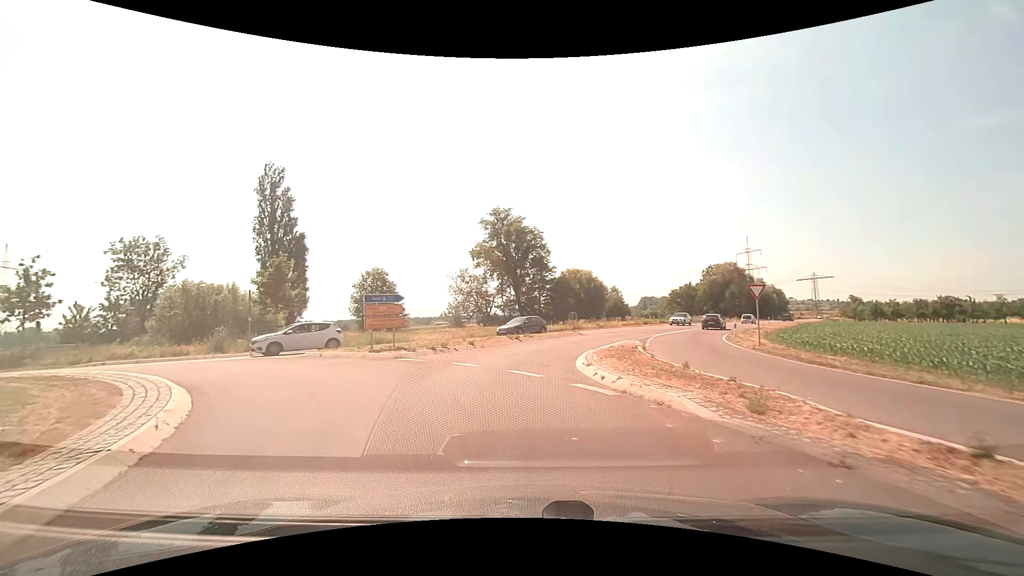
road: secondary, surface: asphalt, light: Day
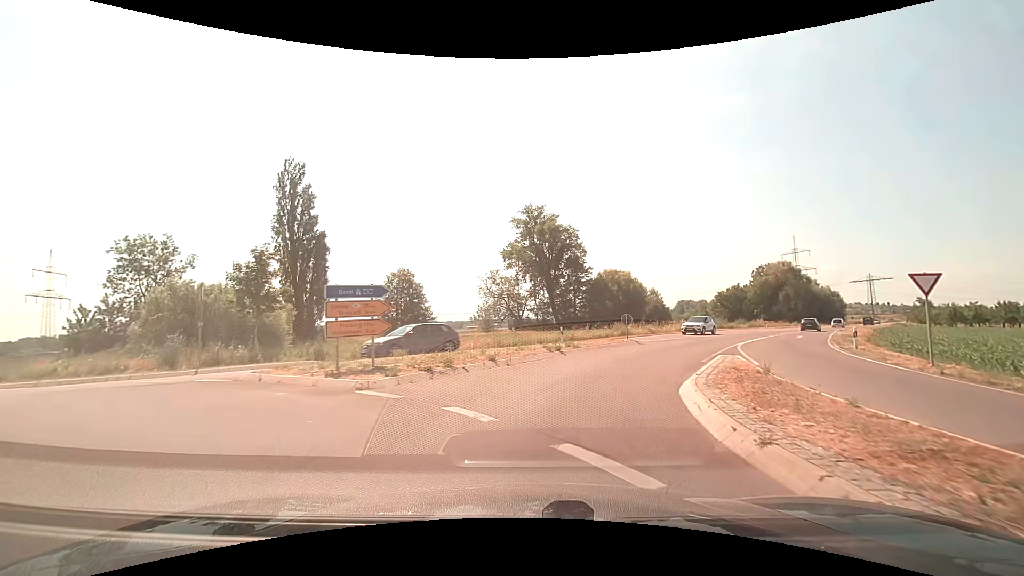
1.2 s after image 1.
(-0.3, +7.4) m; -3°
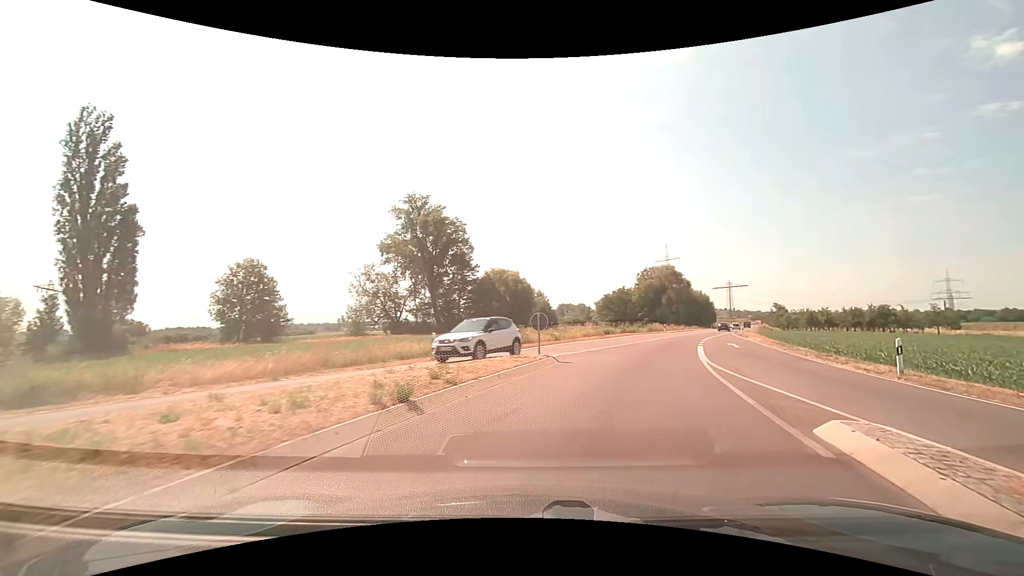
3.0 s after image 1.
(+0.7, +11.6) m; +13°
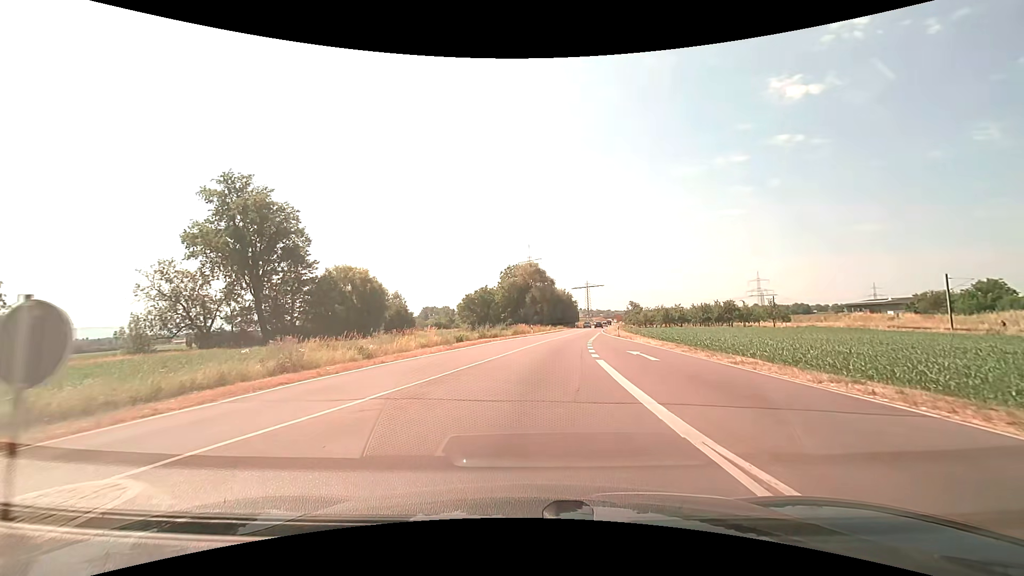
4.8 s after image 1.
(+2.4, +13.2) m; +16°
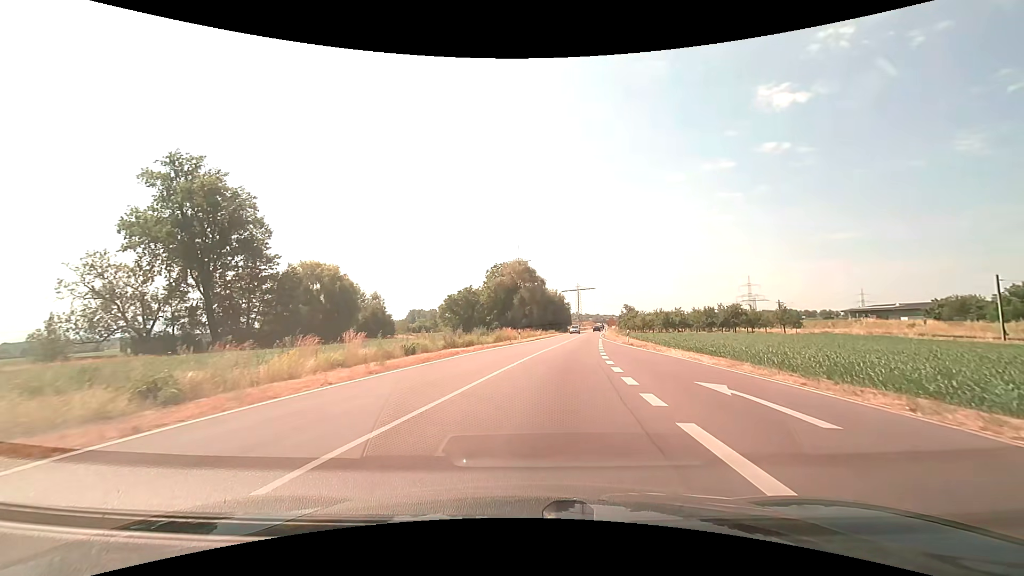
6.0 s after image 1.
(+0.1, +10.9) m; +1°
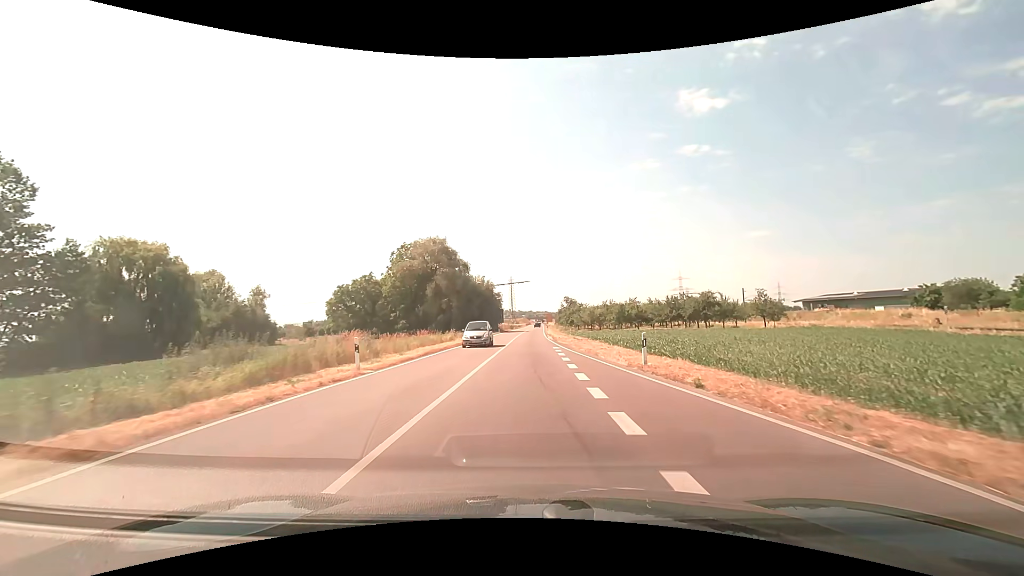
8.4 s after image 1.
(+2.5, +26.6) m; +8°
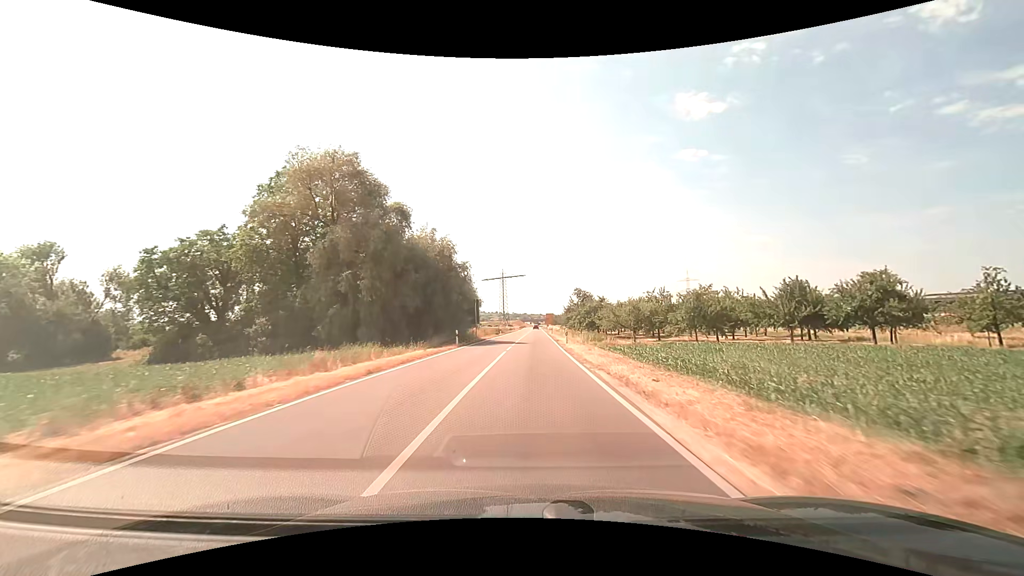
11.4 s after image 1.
(-0.1, +42.6) m; +1°
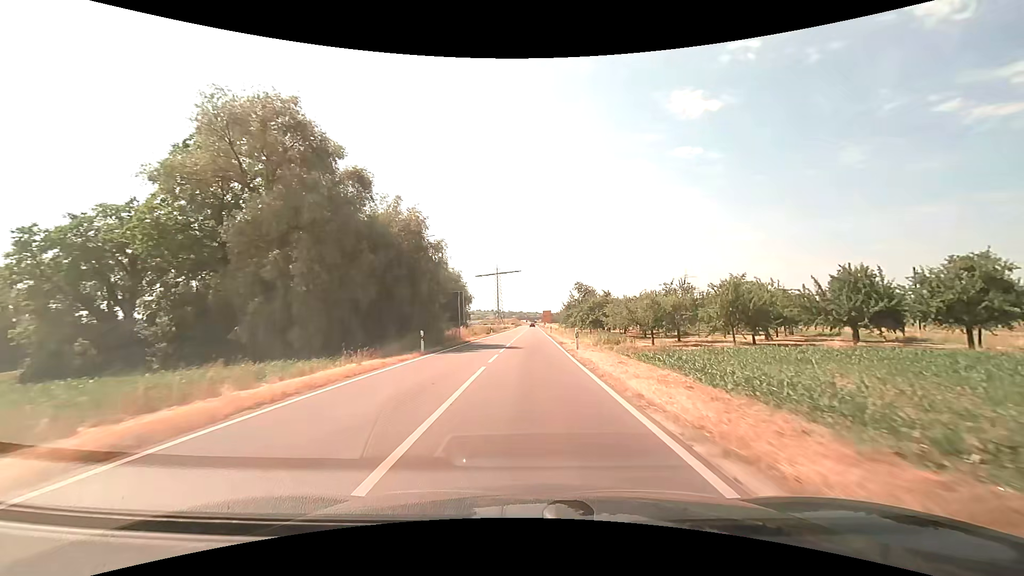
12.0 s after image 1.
(+0.1, +10.0) m; +1°
(0, +10) (0, +20) (0, +30) (0, +40) (0, +50) (0, +60) (0, +70) (0, +80) (0, +90) (0, +100) m
